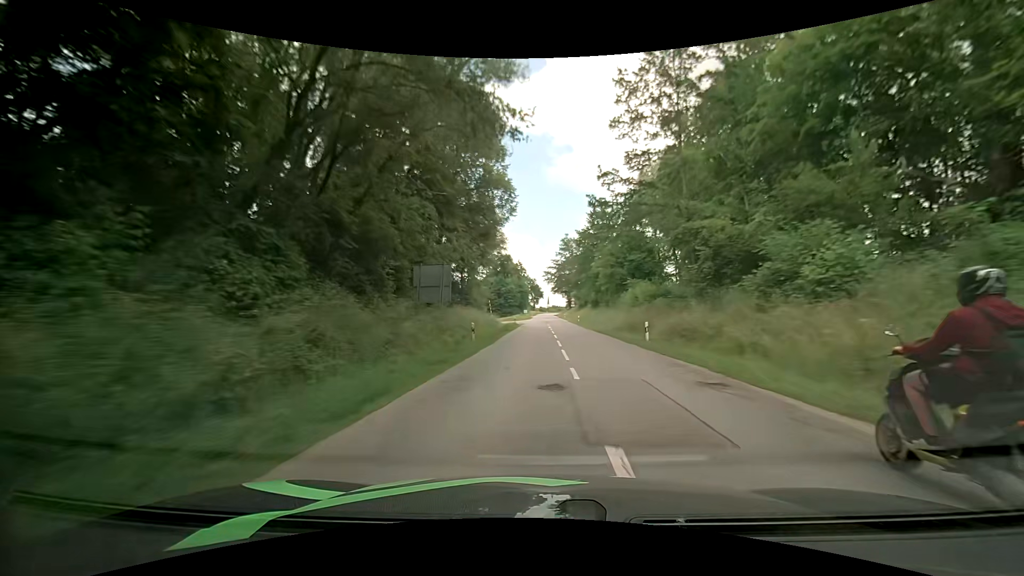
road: secondary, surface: asphalt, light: Day
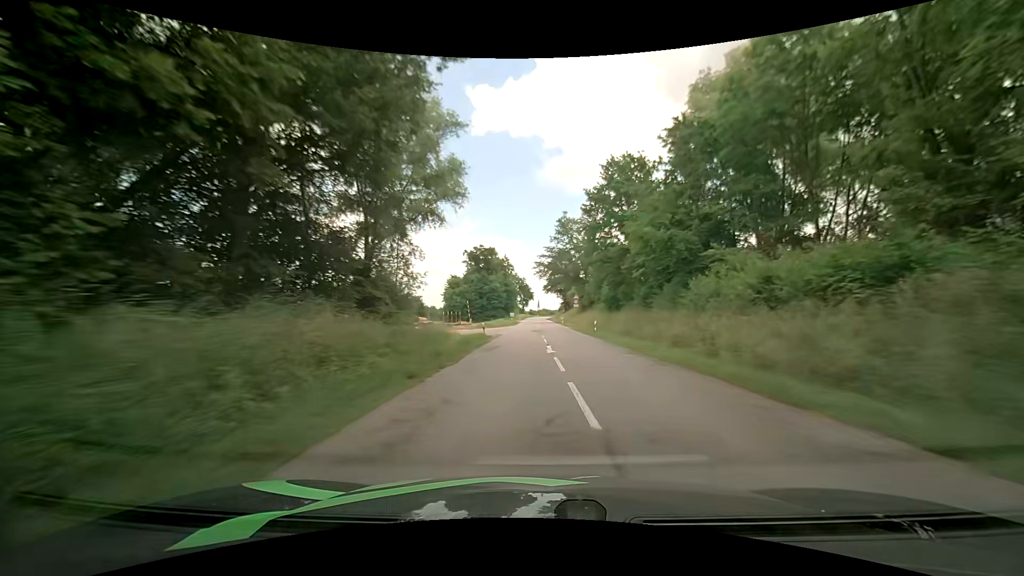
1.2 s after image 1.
(+0.2, +26.7) m; +1°
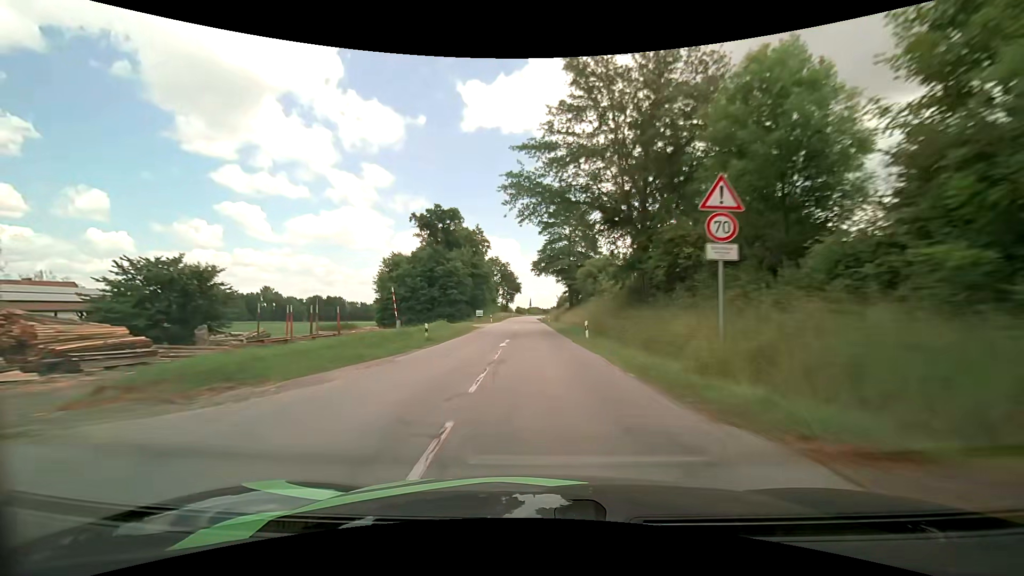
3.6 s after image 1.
(+1.1, +52.8) m; +1°
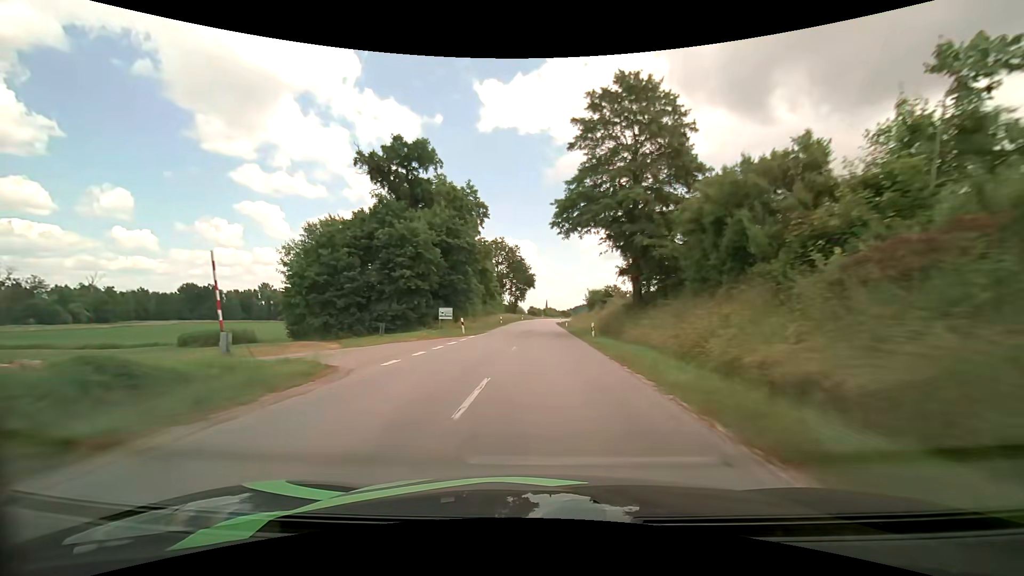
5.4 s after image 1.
(-0.8, +37.9) m; -2°
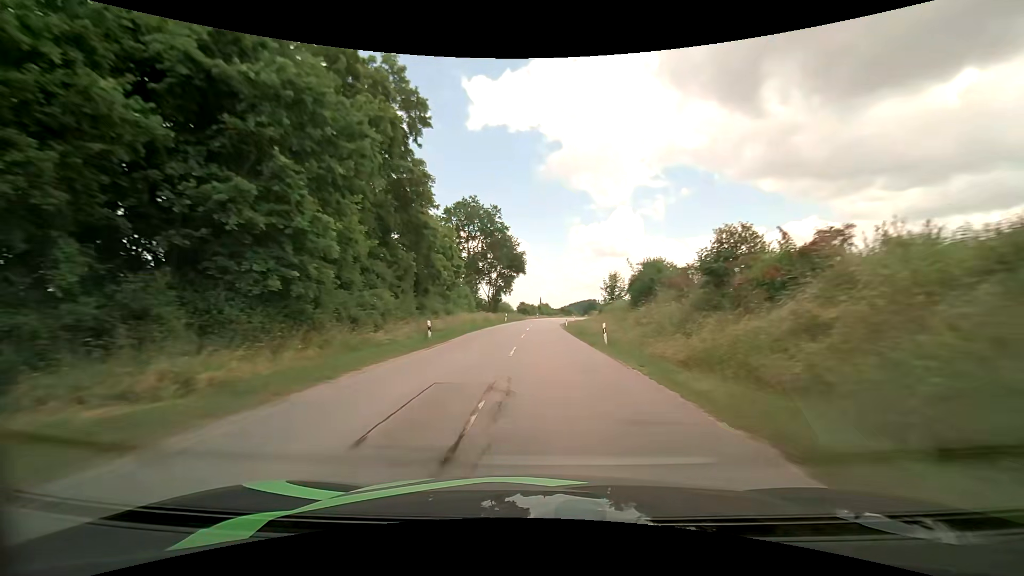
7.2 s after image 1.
(+0.1, +37.0) m; +1°
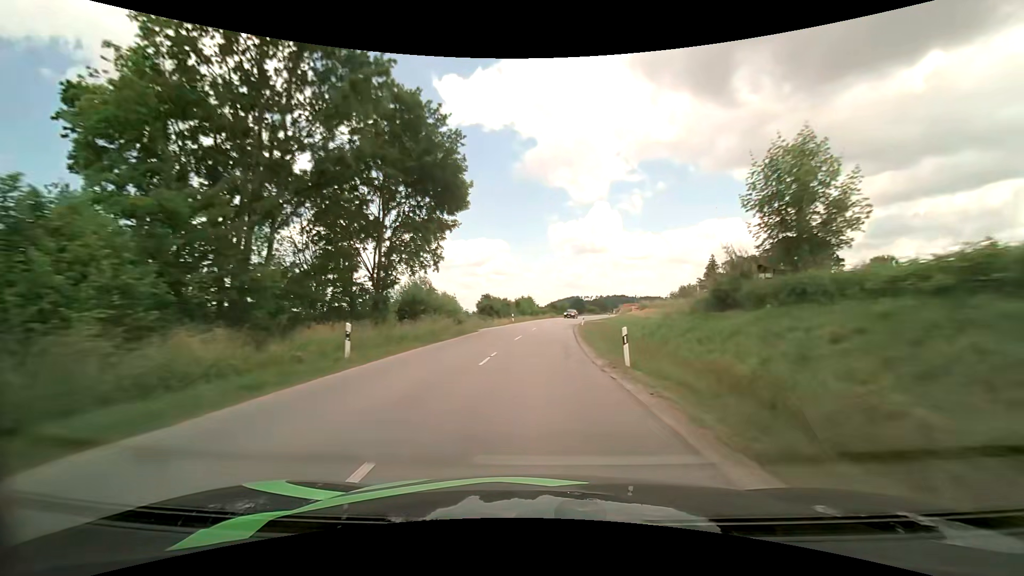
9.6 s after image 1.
(+0.8, +48.9) m; +2°
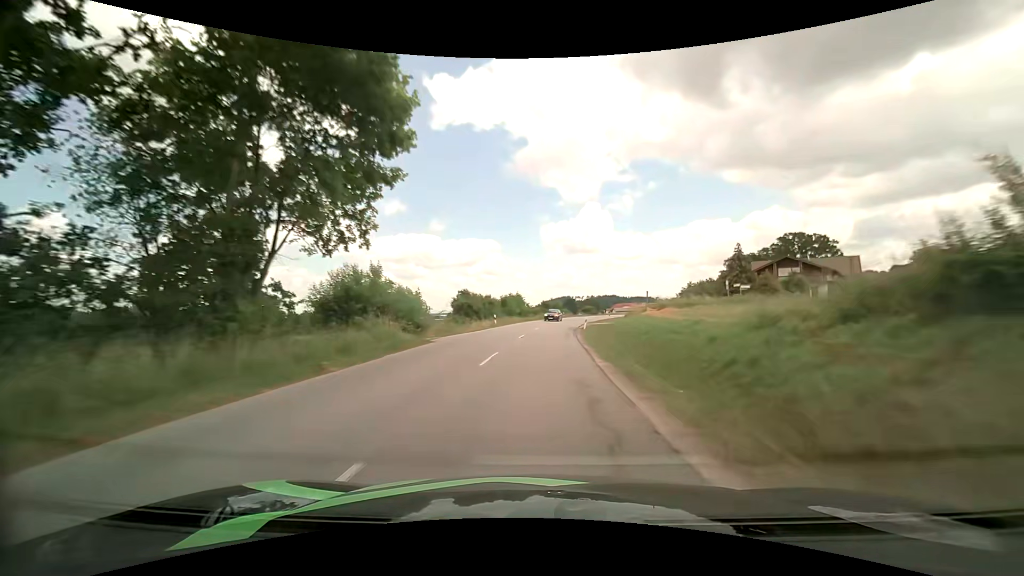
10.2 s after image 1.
(+0.1, +11.9) m; +1°
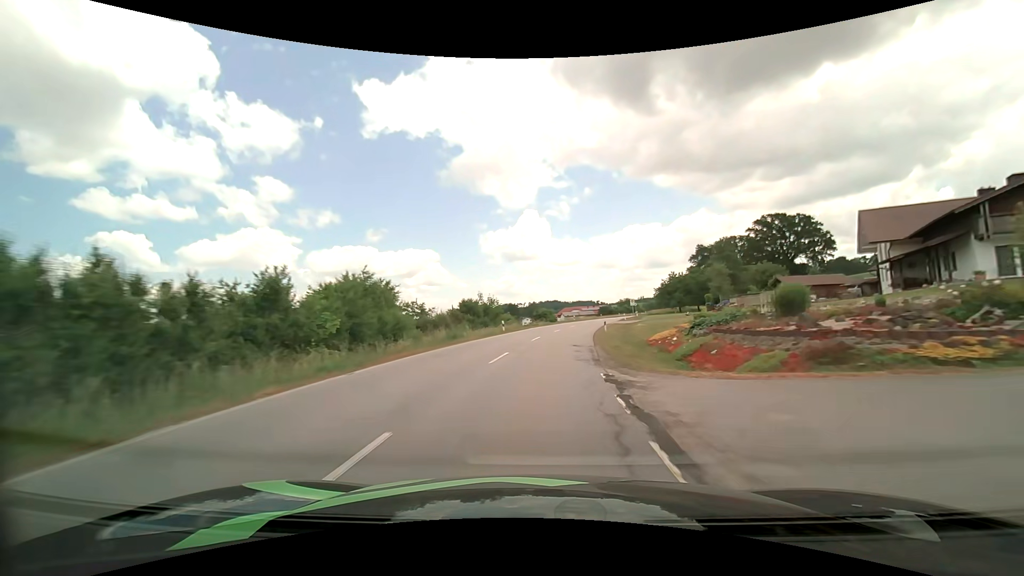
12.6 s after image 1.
(+2.5, +46.5) m; +6°
(0, +10) (+1, +20) (+2, +30) (+3, +40) (+5, +50) (+7, +60) (+9, +69) (+11, +79) (+14, +89) (+16, +98) m
